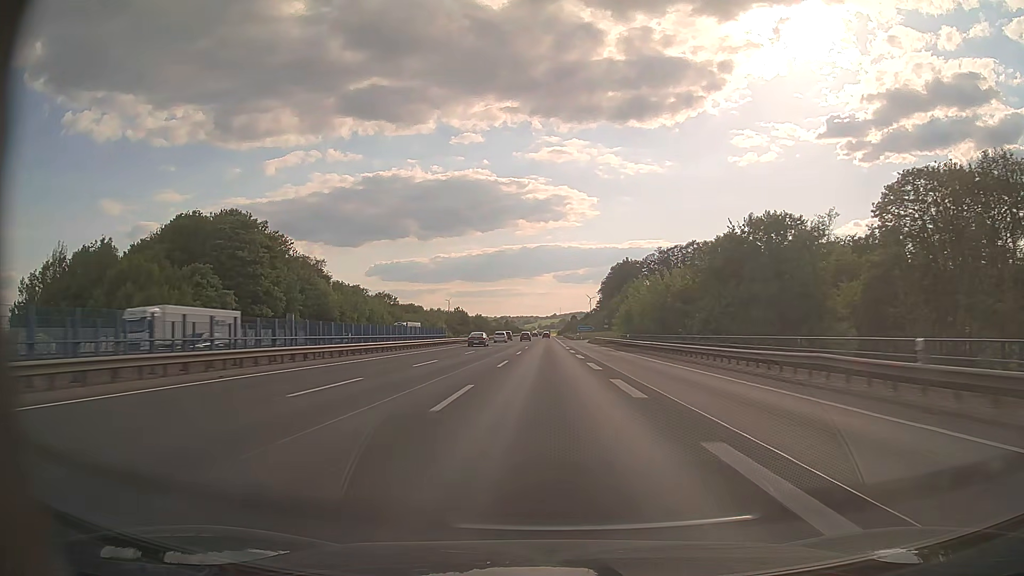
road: motorway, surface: asphalt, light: Day
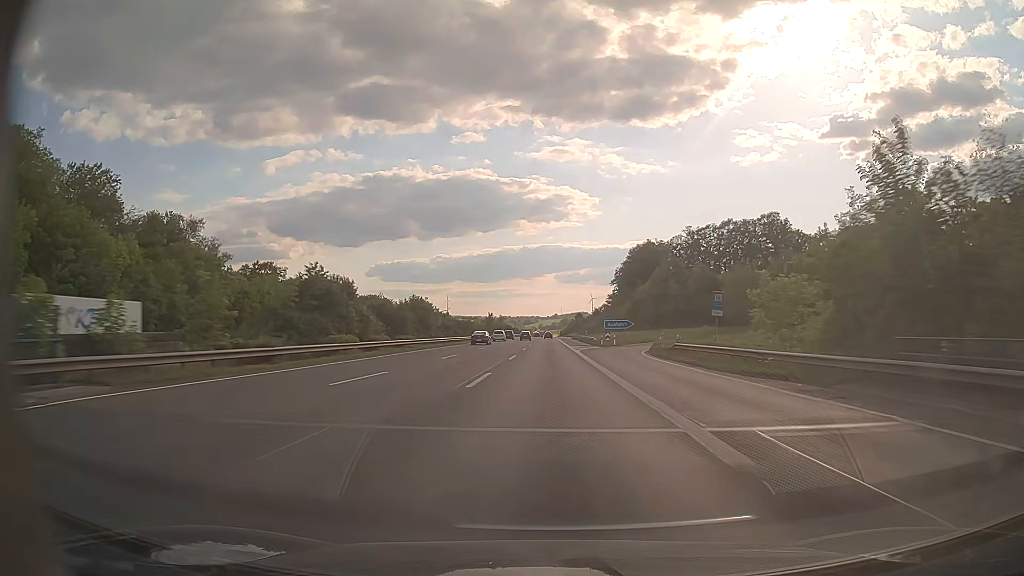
(-0.1, +65.3) m; 0°
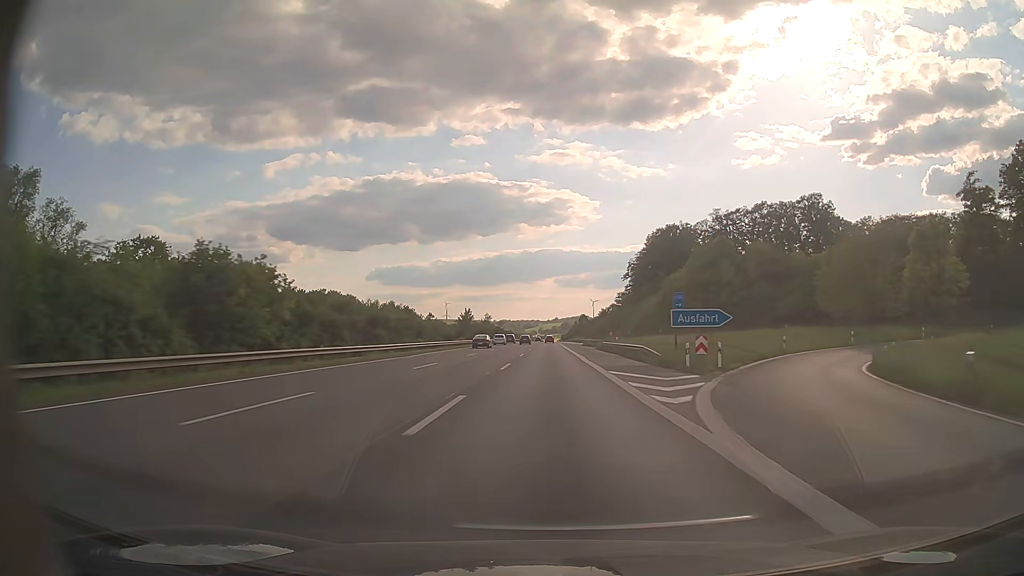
(0.0, +43.4) m; 0°
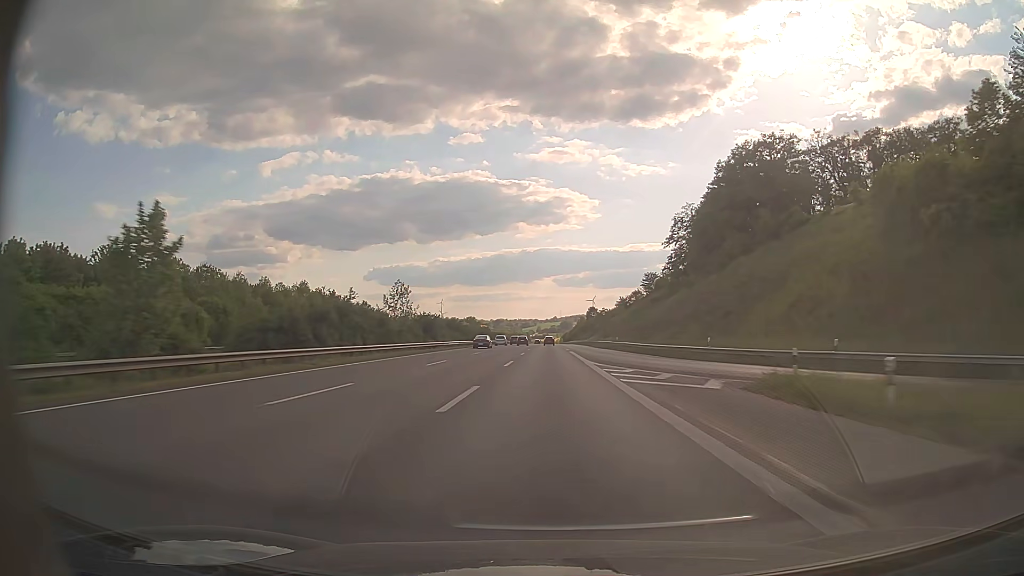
(+0.1, +86.8) m; 0°
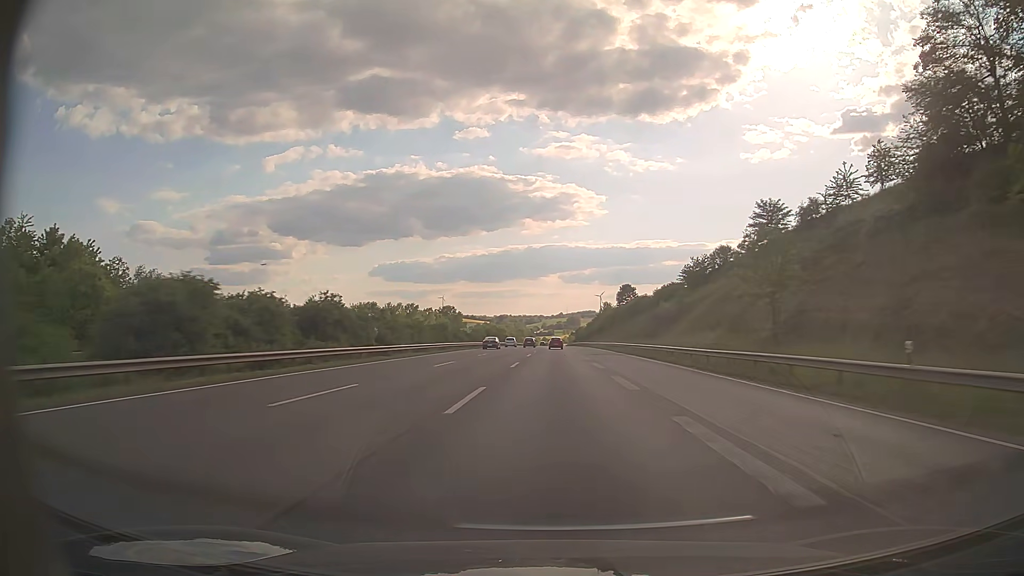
(0.0, +108.0) m; 0°
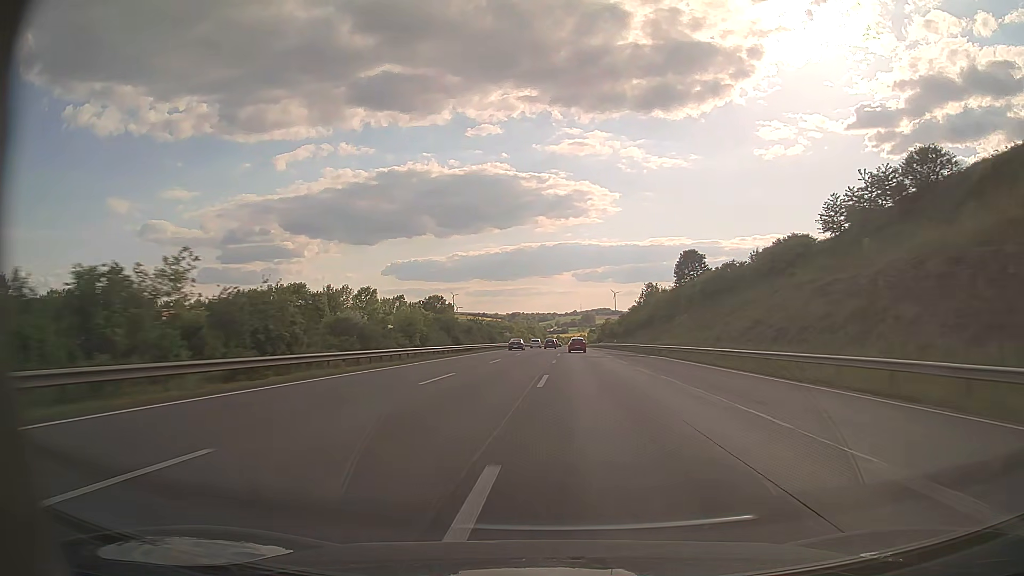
(-0.6, +64.4) m; -1°
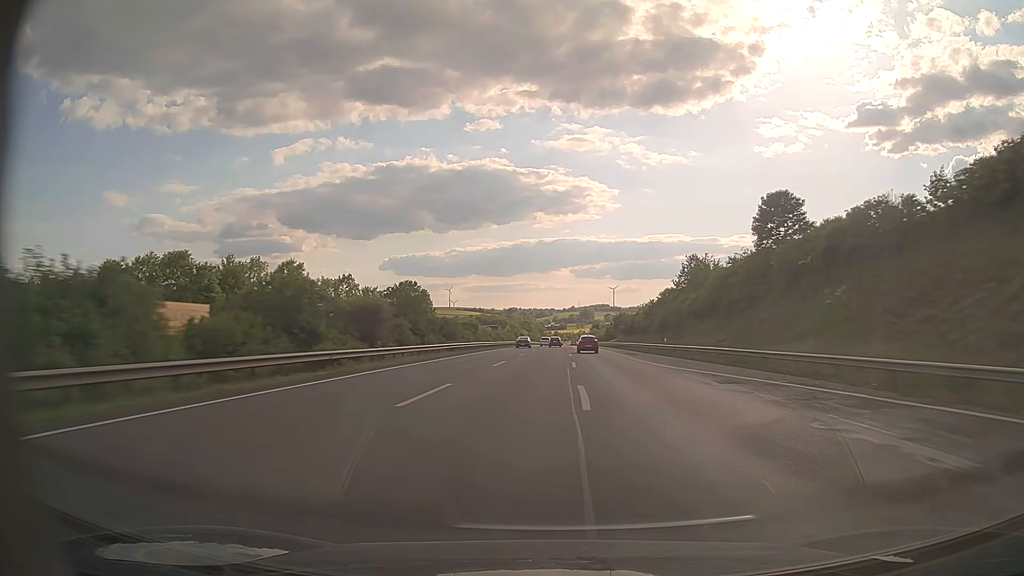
(0.0, +43.1) m; 0°
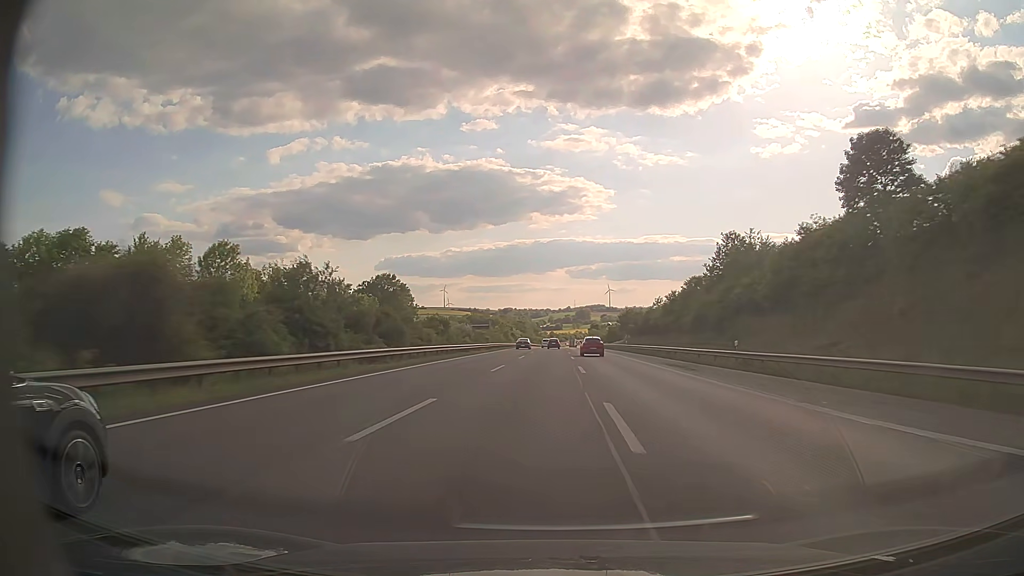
(0.0, +21.6) m; 0°
(0, +10) (0, +20) (0, +30) (0, +40) (0, +50) (+1, +60) (+1, +70) (+1, +80) (+1, +90) (+1, +100) m
